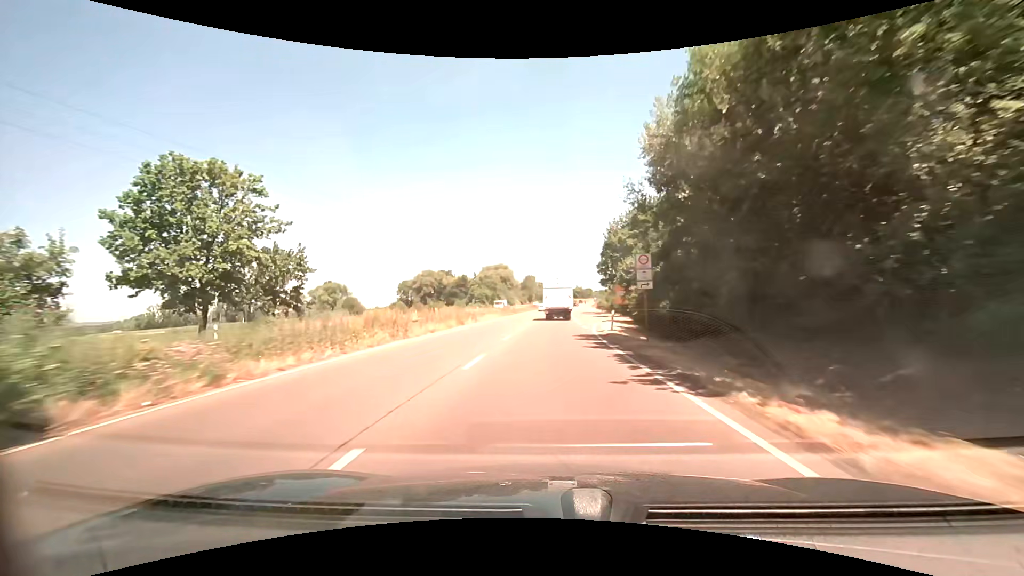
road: trunk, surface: asphalt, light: Day
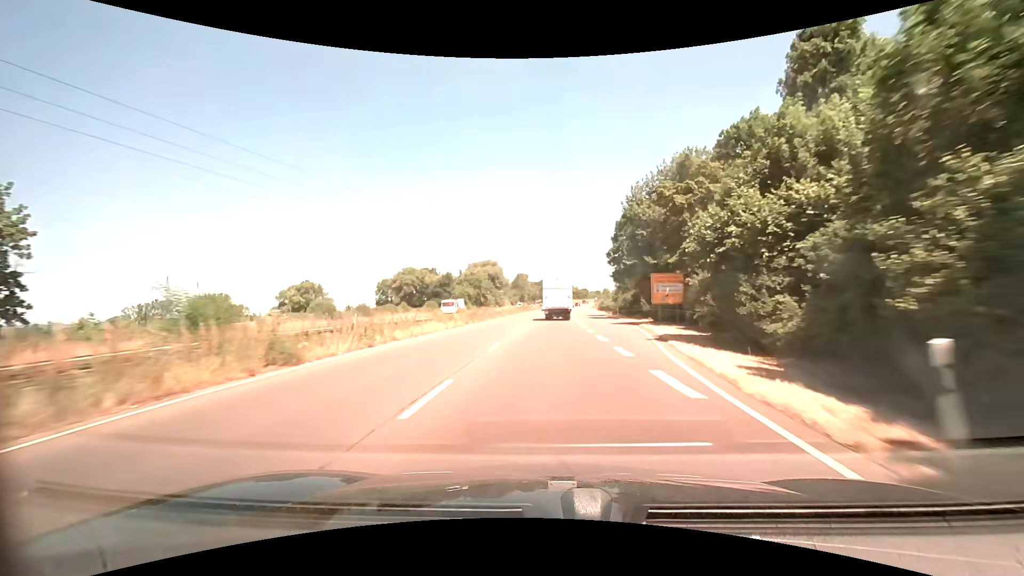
(+0.2, +22.7) m; +1°
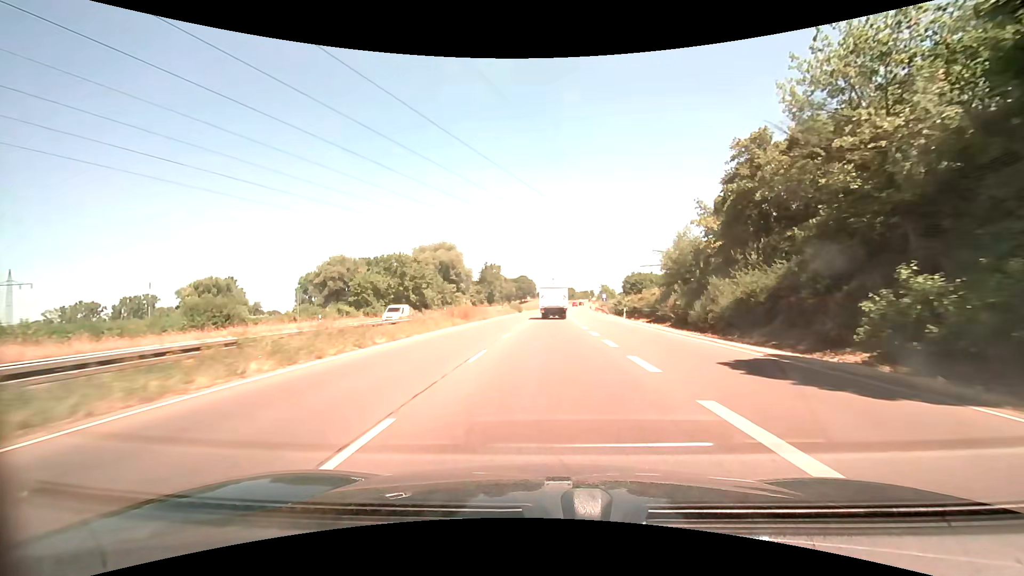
(+0.9, +57.3) m; +2°
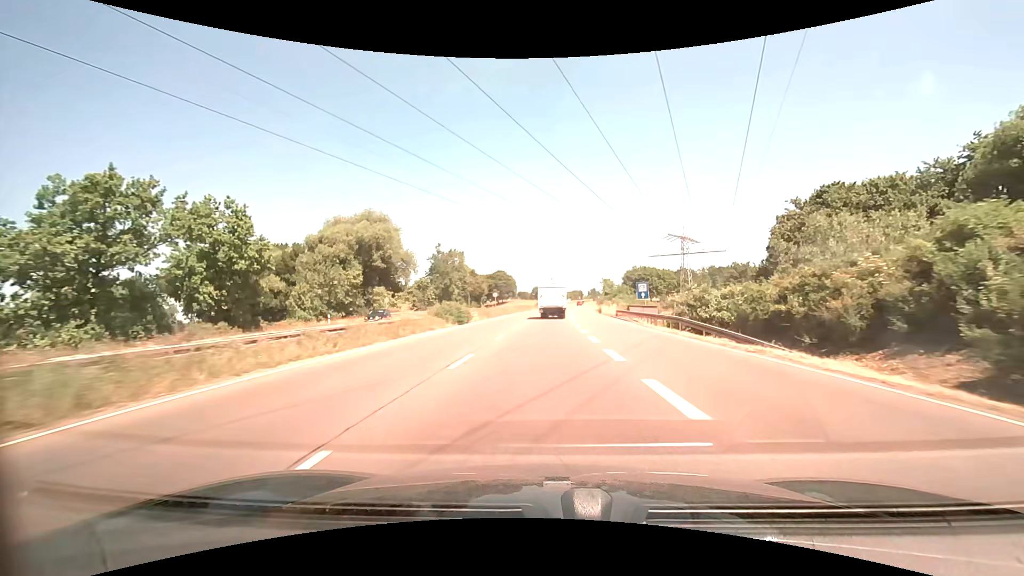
(+0.6, +46.3) m; +2°
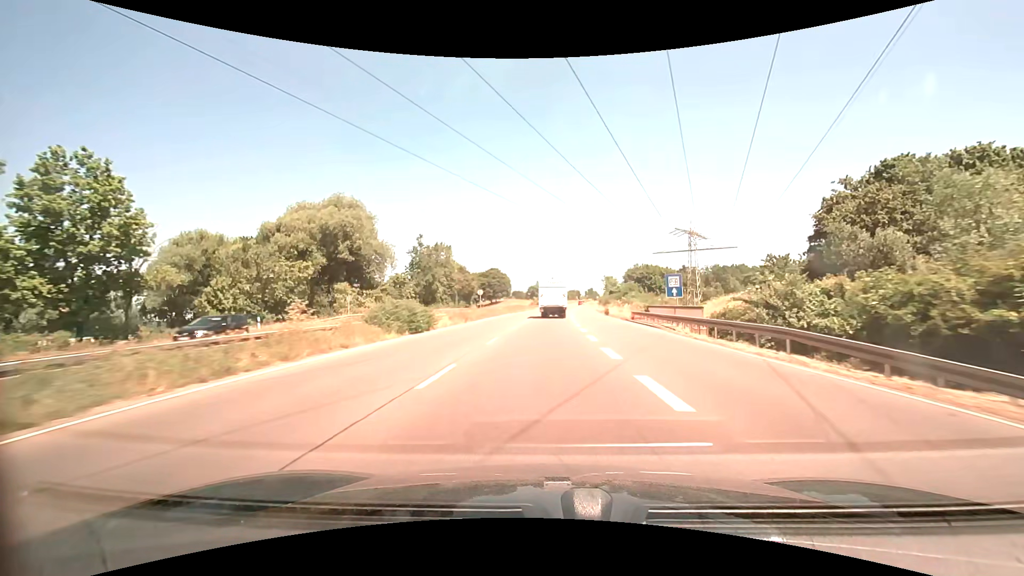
(0.0, +11.6) m; 0°
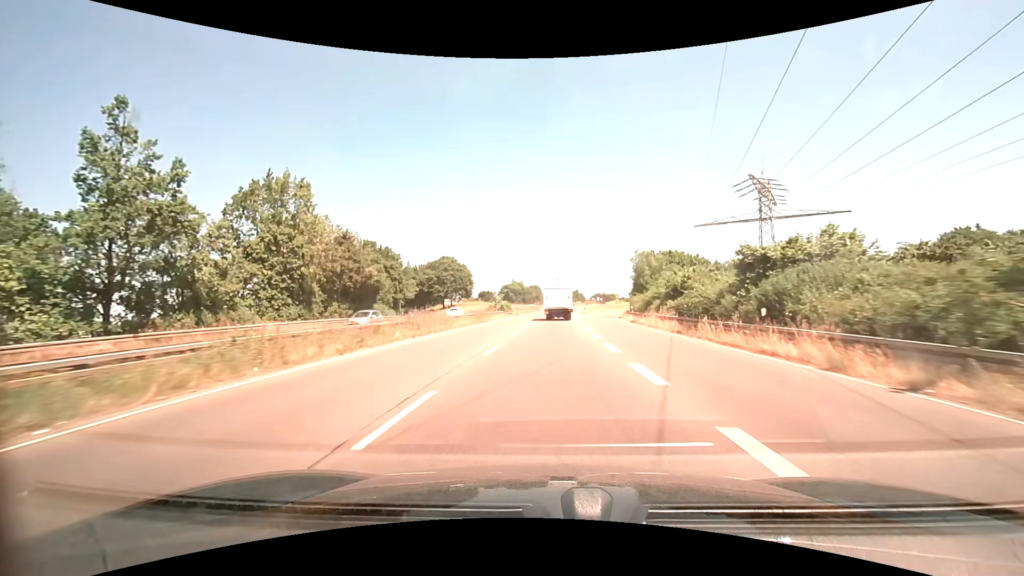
(+1.2, +58.0) m; +2°
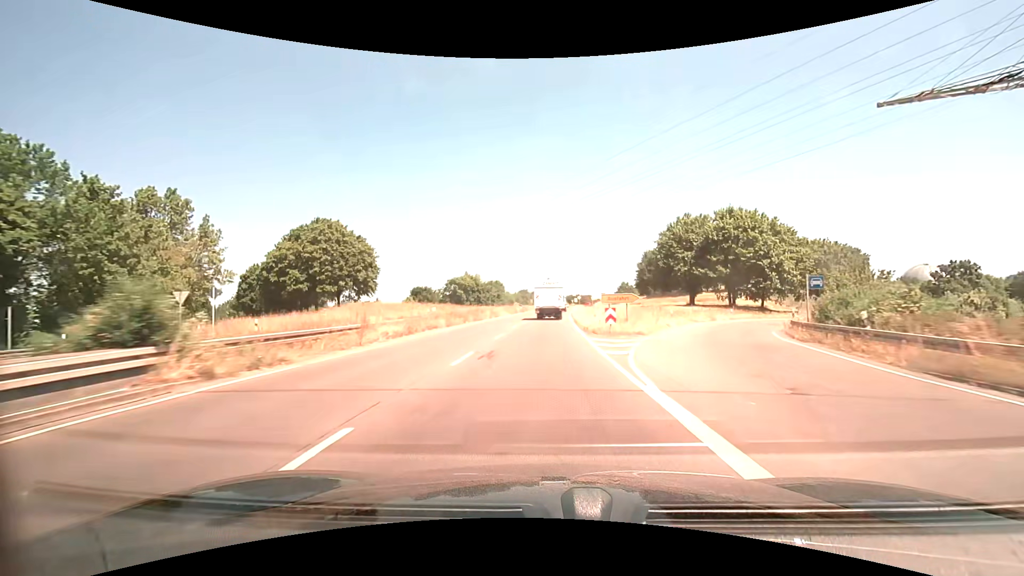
(+1.9, +57.2) m; +3°
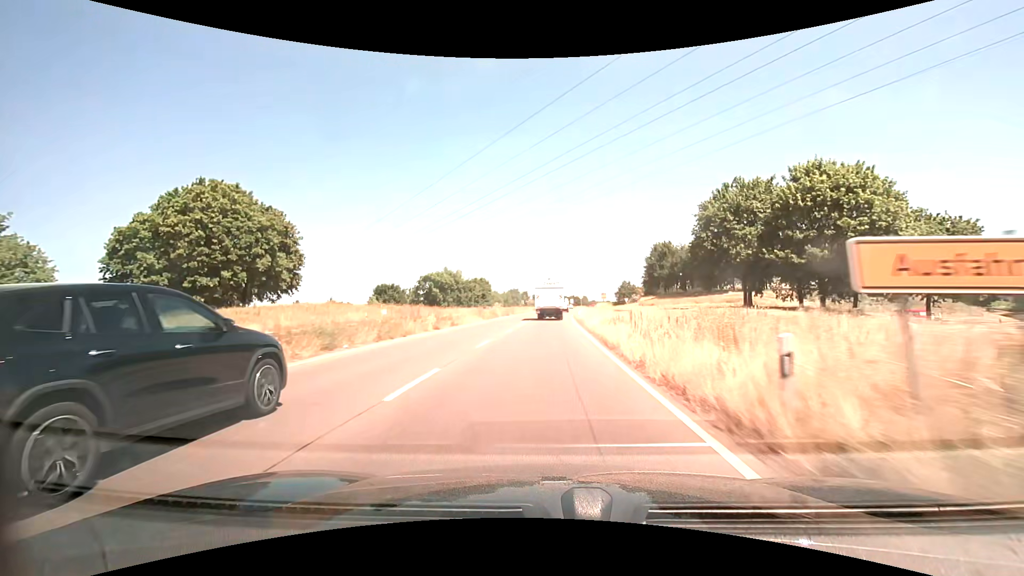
(+0.2, +22.7) m; +1°
(0, +10) (0, +20) (0, +30) (+1, +40) (+1, +50) (+2, +60) (+2, +70) (+3, +80) (+3, +90) (+4, +100) m
